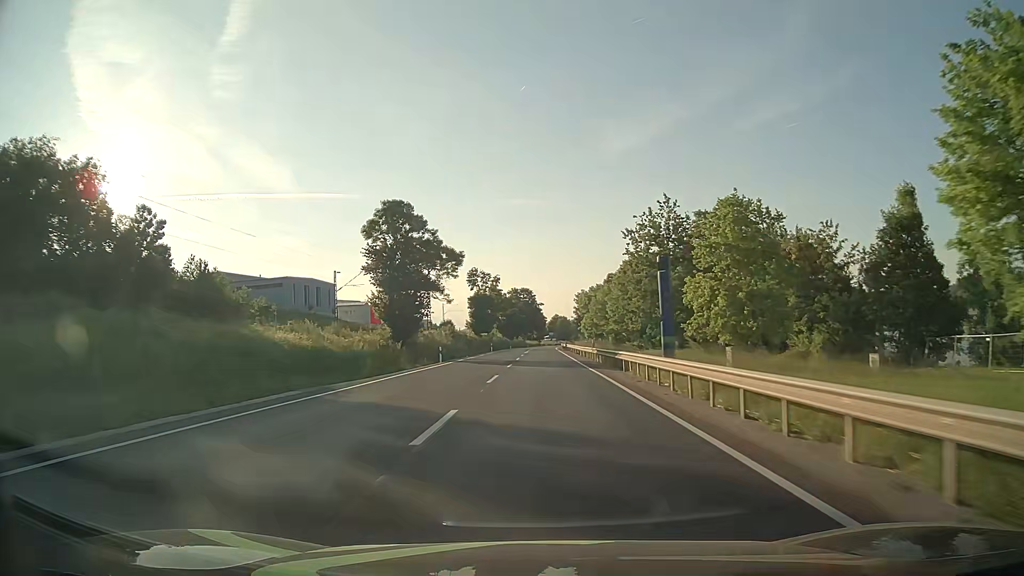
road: primary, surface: asphalt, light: Day
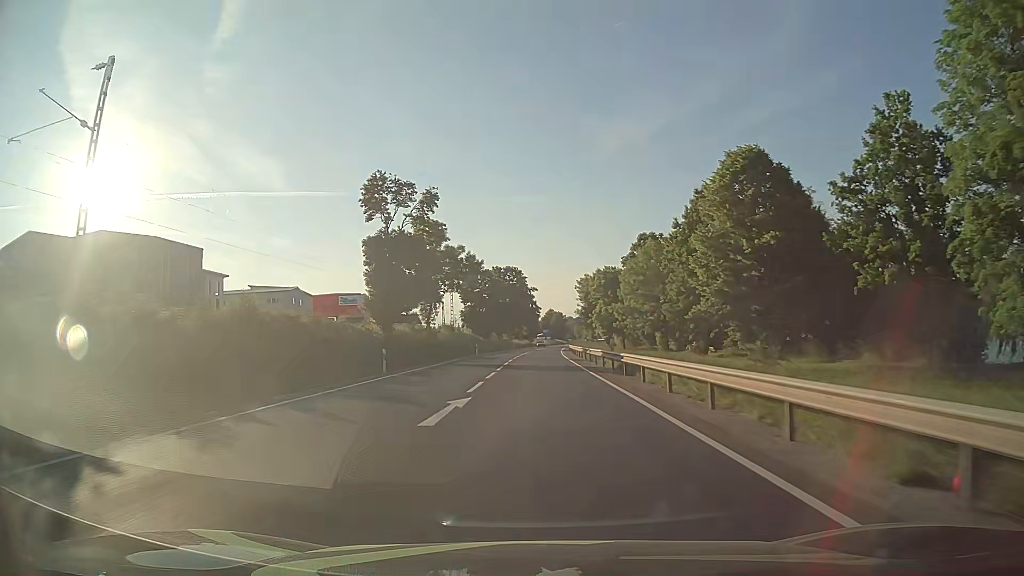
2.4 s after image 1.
(+0.3, +58.6) m; +1°
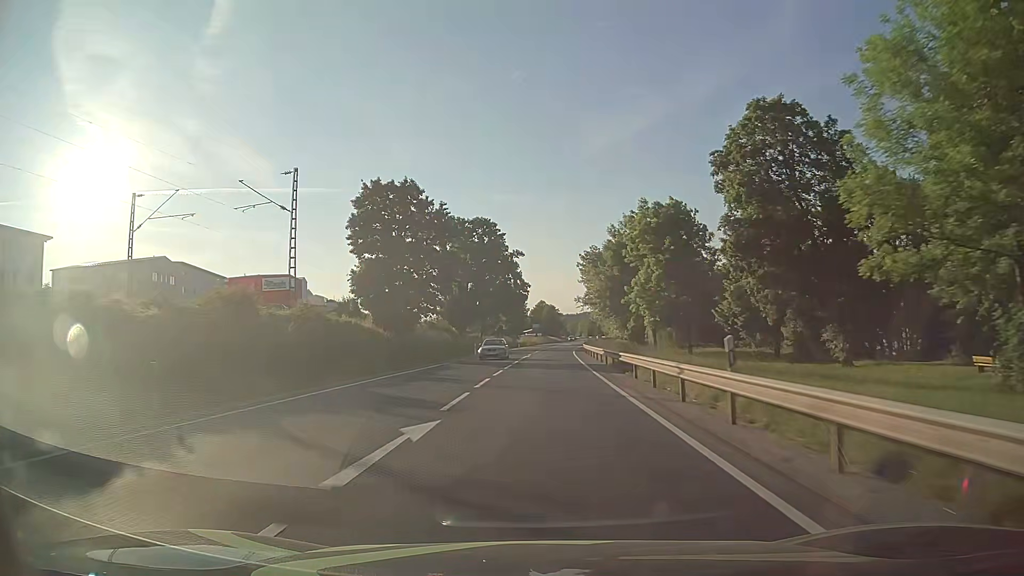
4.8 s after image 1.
(+0.3, +58.3) m; +1°
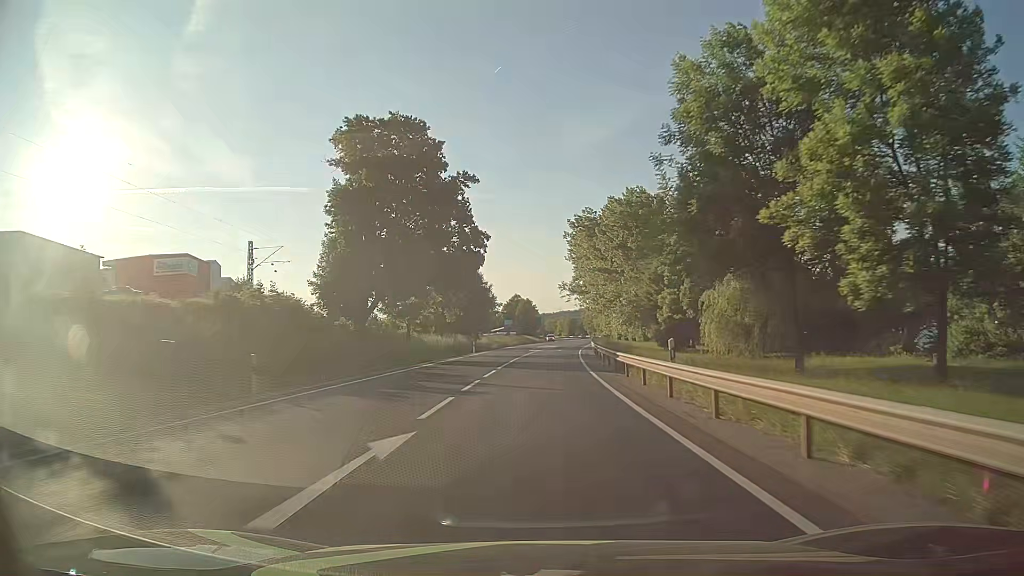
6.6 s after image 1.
(+0.7, +43.6) m; +2°
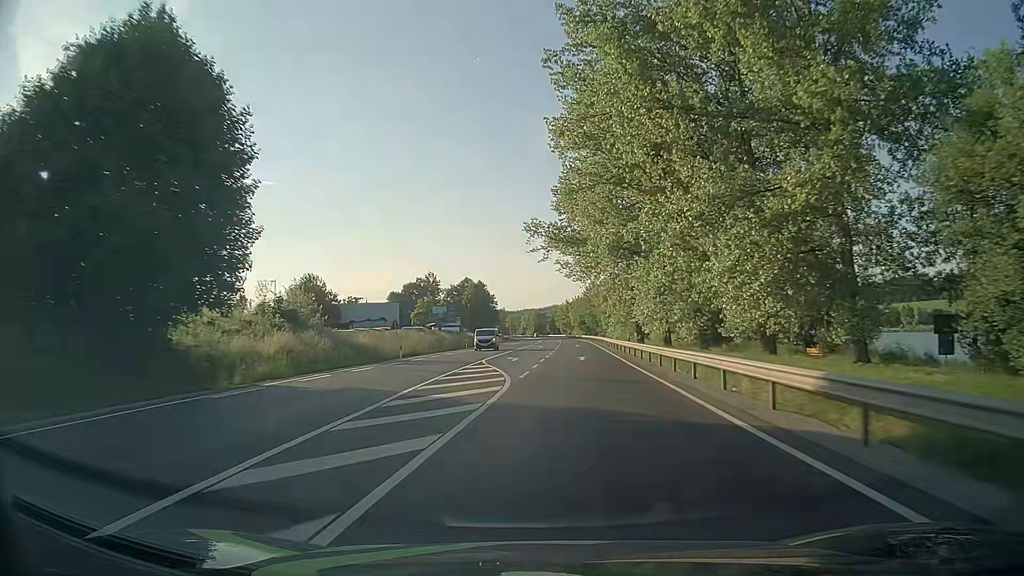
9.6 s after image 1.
(+1.8, +72.0) m; +3°
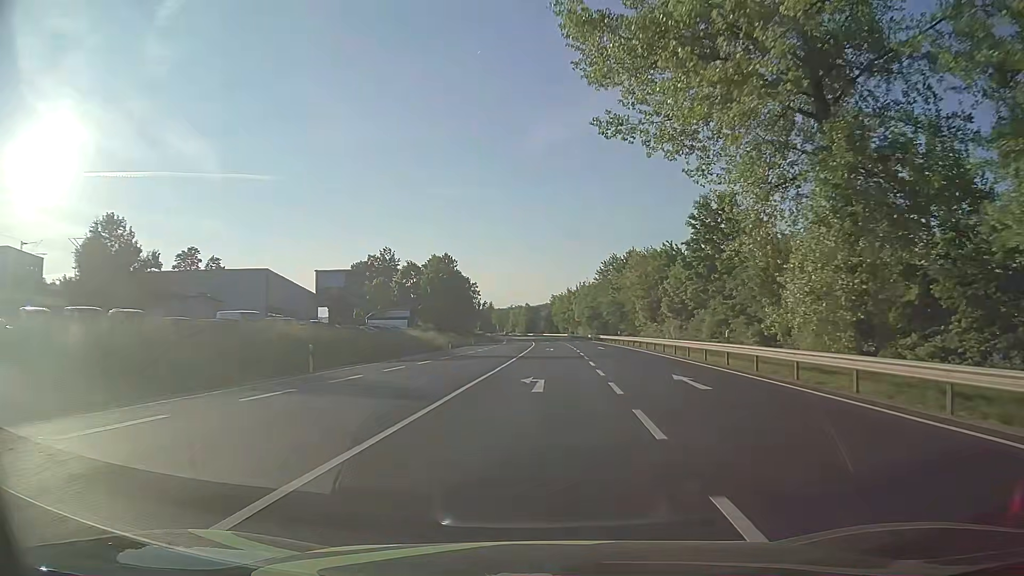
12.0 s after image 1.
(-0.3, +54.0) m; 0°
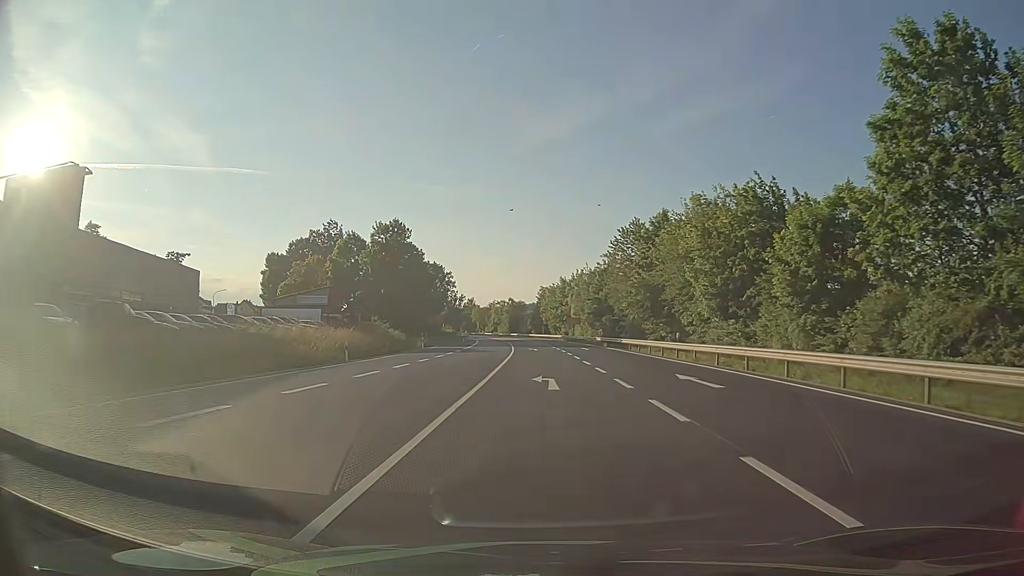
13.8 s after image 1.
(+0.4, +34.0) m; +1°
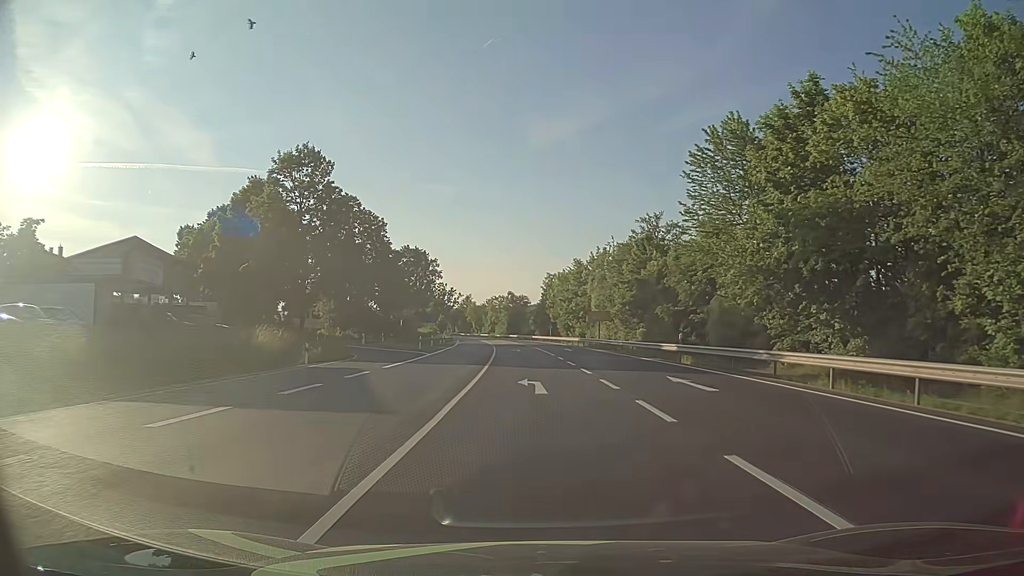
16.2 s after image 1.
(0.0, +35.1) m; 0°
(0, +10) (0, +20) (-1, +30) (-1, +40) (-1, +50) (-2, +60) (-6, +69) (-14, +75) (-24, +76) (-34, +76) m
